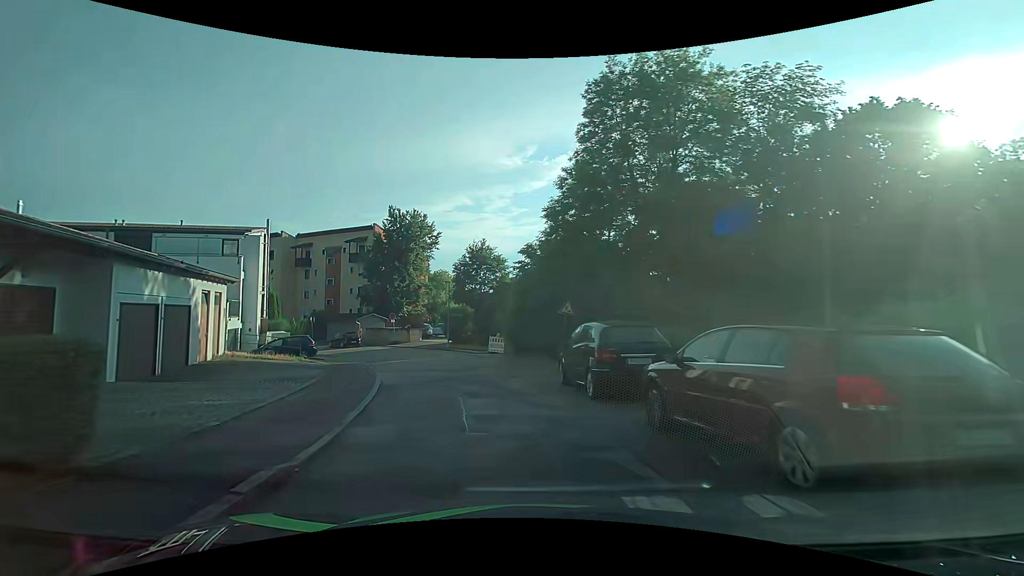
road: tertiary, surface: asphalt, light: Day
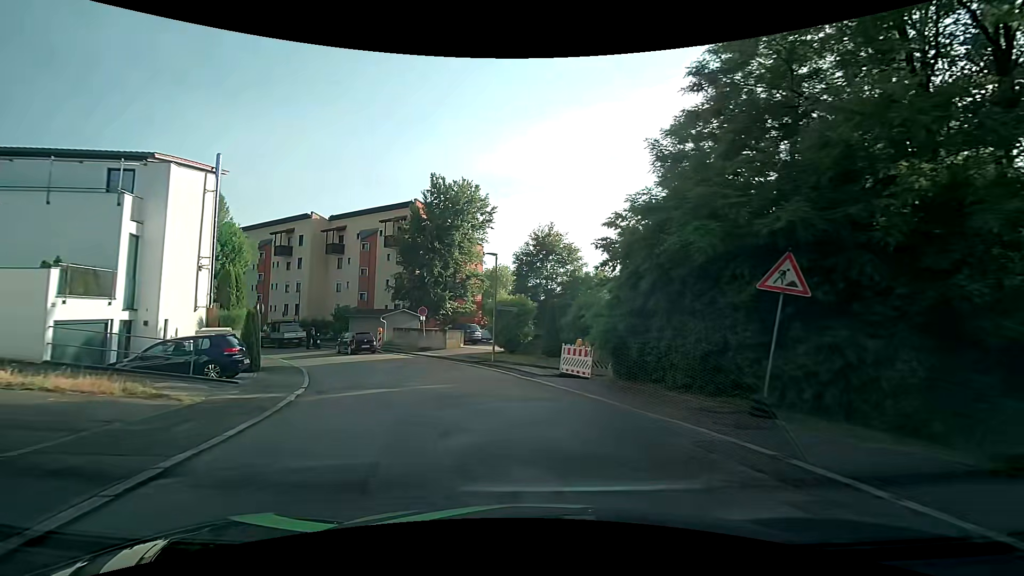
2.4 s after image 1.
(-1.3, +14.7) m; -7°
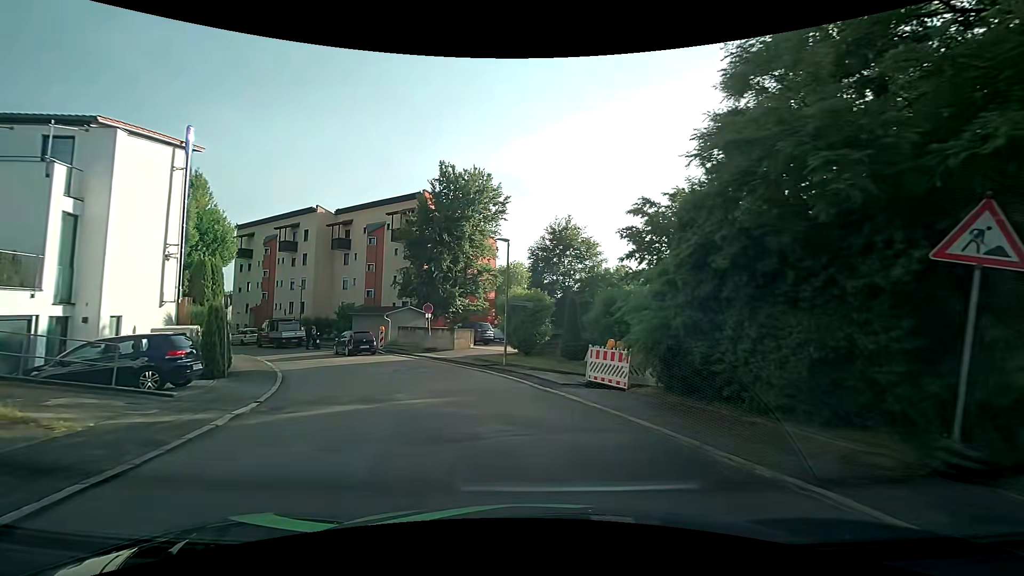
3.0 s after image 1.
(-0.1, +3.4) m; -1°
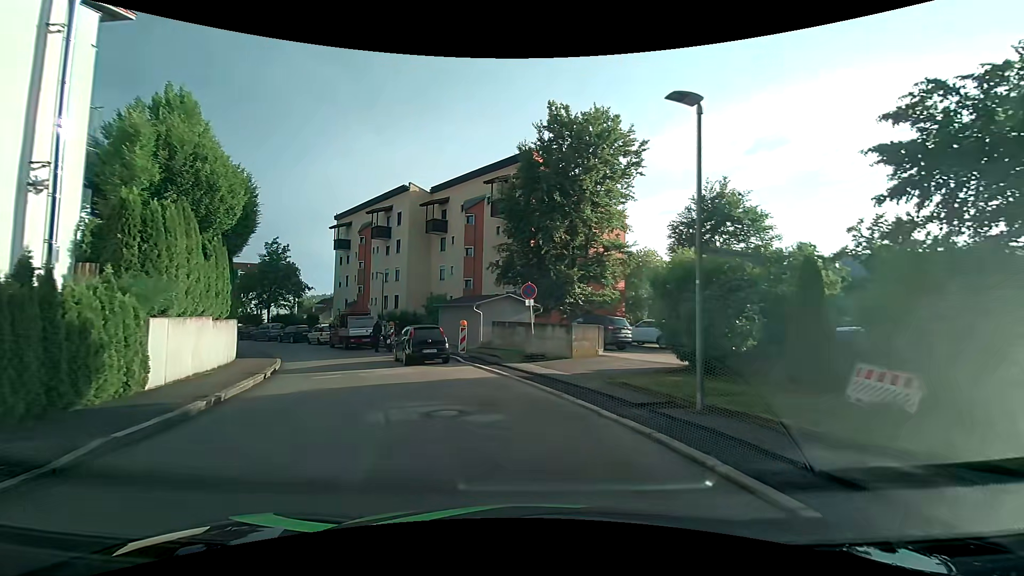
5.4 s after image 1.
(-1.3, +11.6) m; -13°
